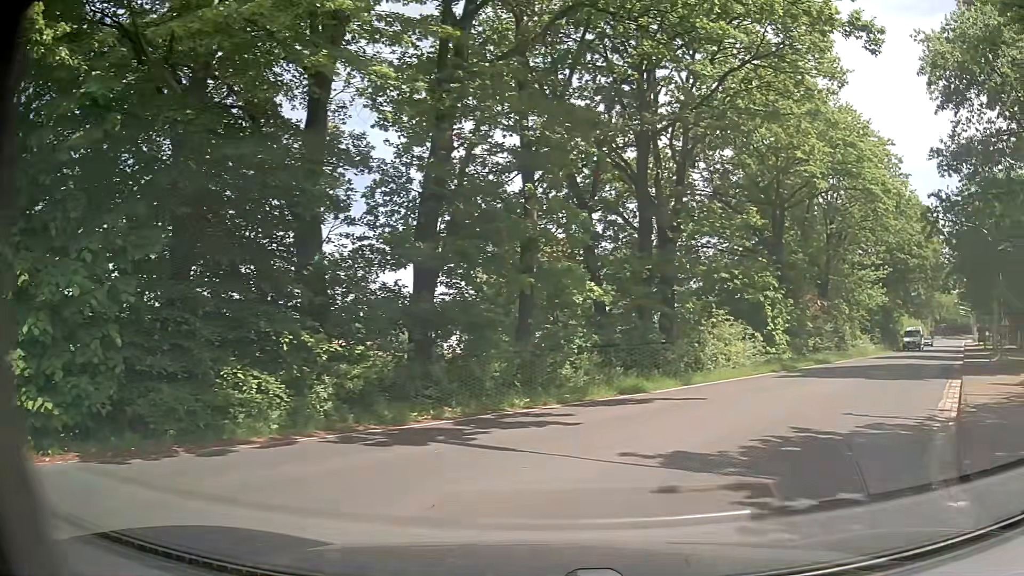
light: Day
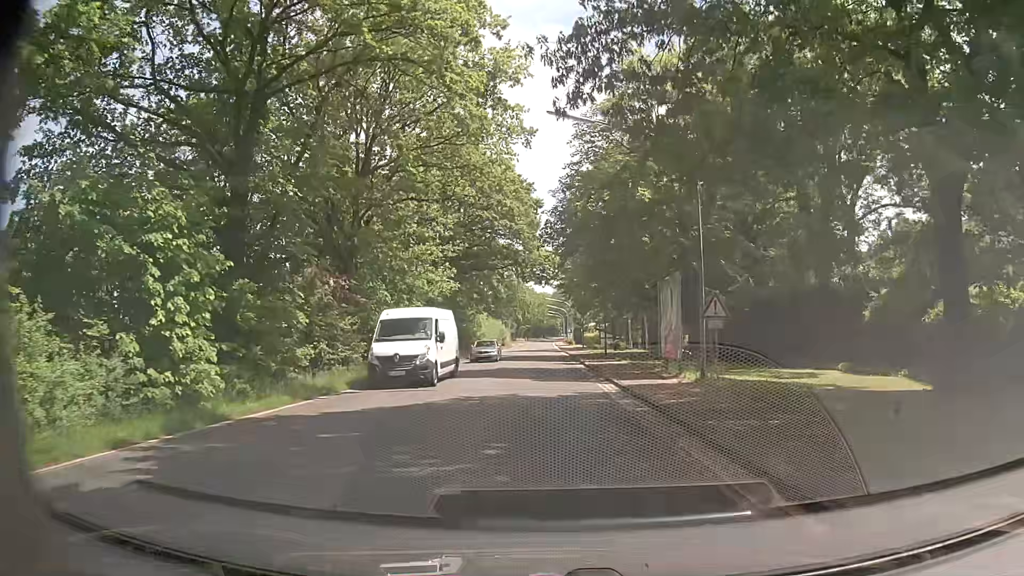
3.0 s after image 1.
(+7.5, +17.6) m; +34°
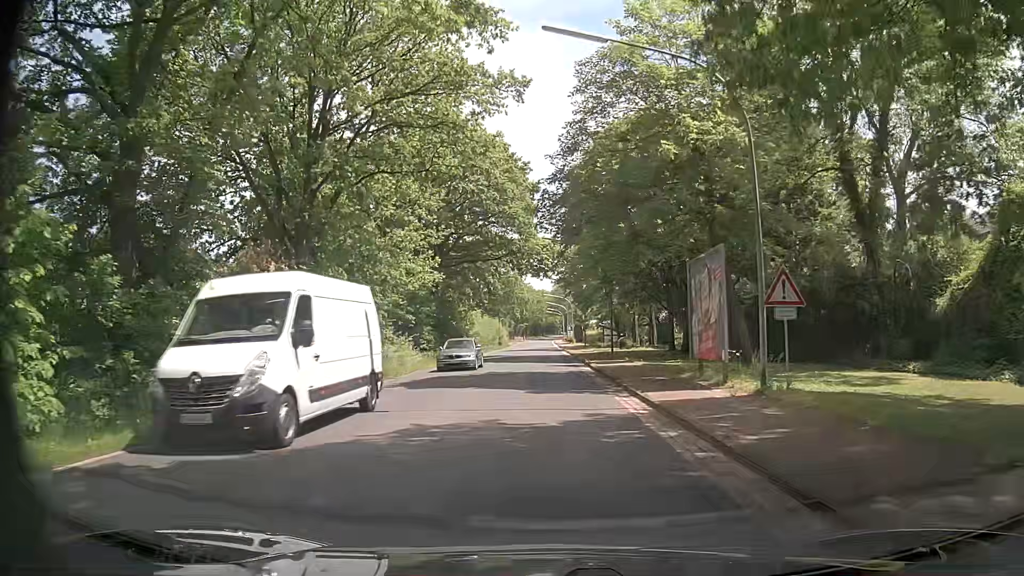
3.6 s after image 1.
(0.0, +5.7) m; 0°
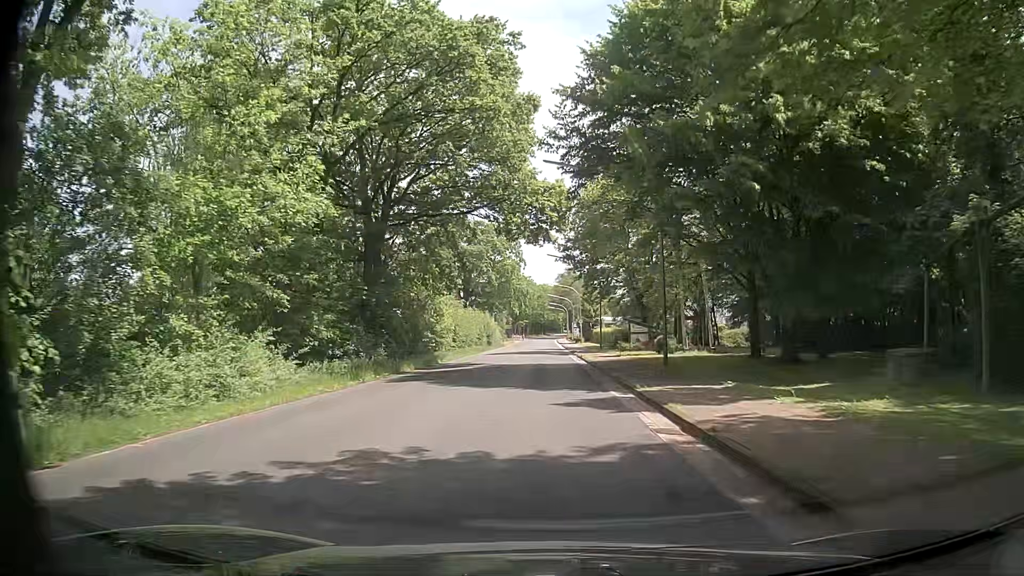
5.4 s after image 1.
(-0.2, +19.5) m; -1°
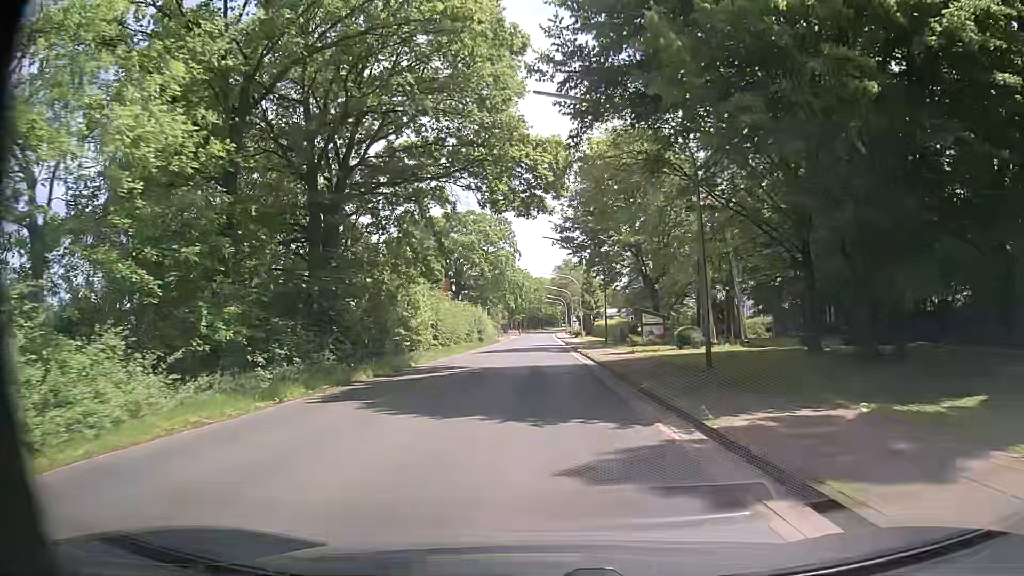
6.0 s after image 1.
(0.0, +7.0) m; 0°
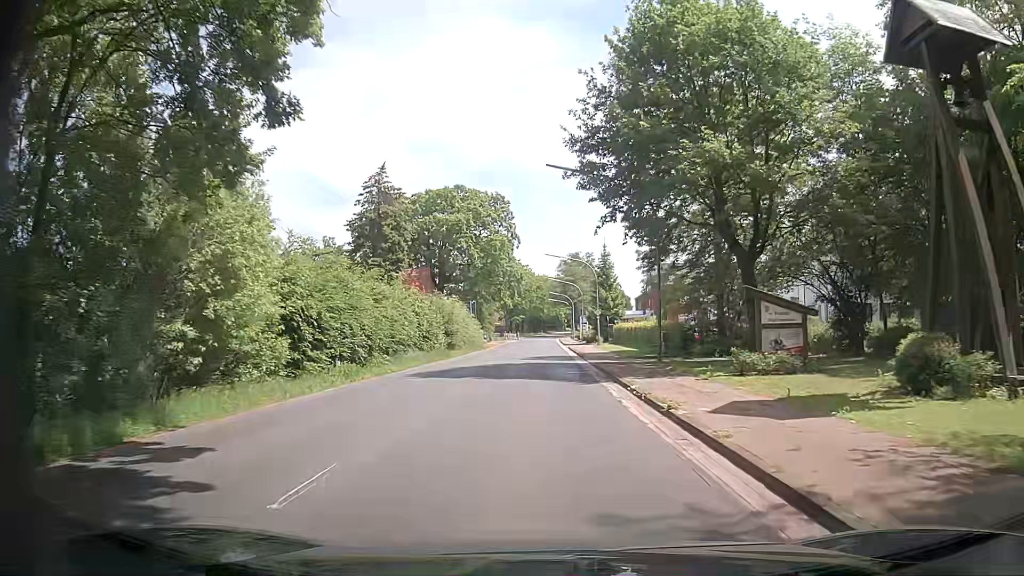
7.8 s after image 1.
(0.0, +21.7) m; -1°
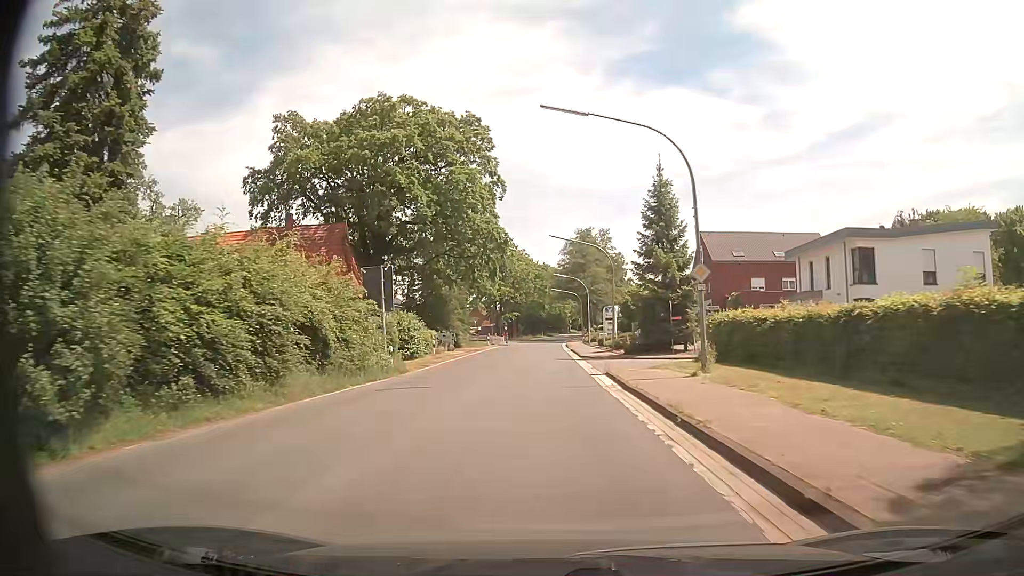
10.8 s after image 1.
(+0.4, +37.4) m; +1°
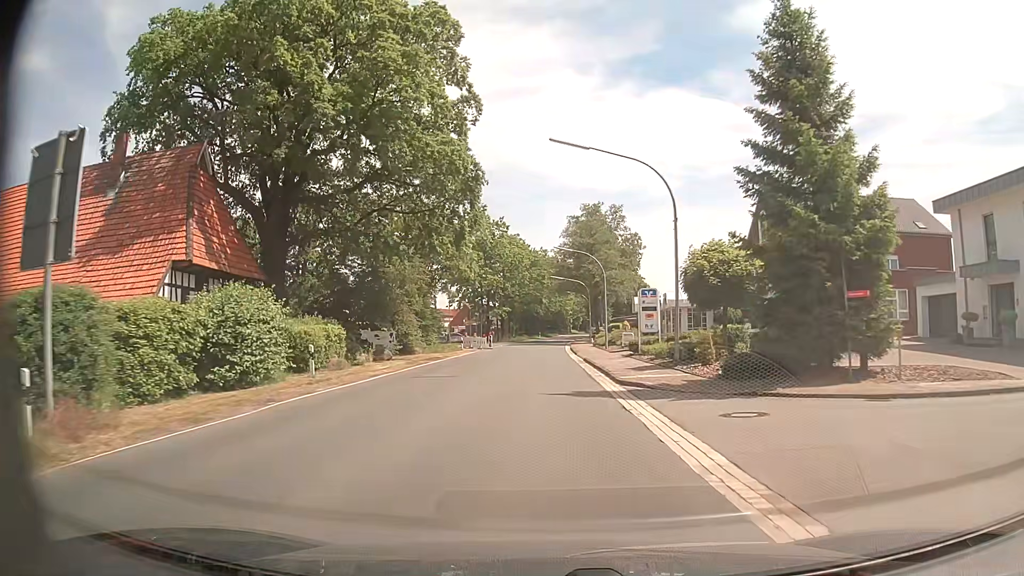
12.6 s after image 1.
(-0.1, +22.5) m; -1°
